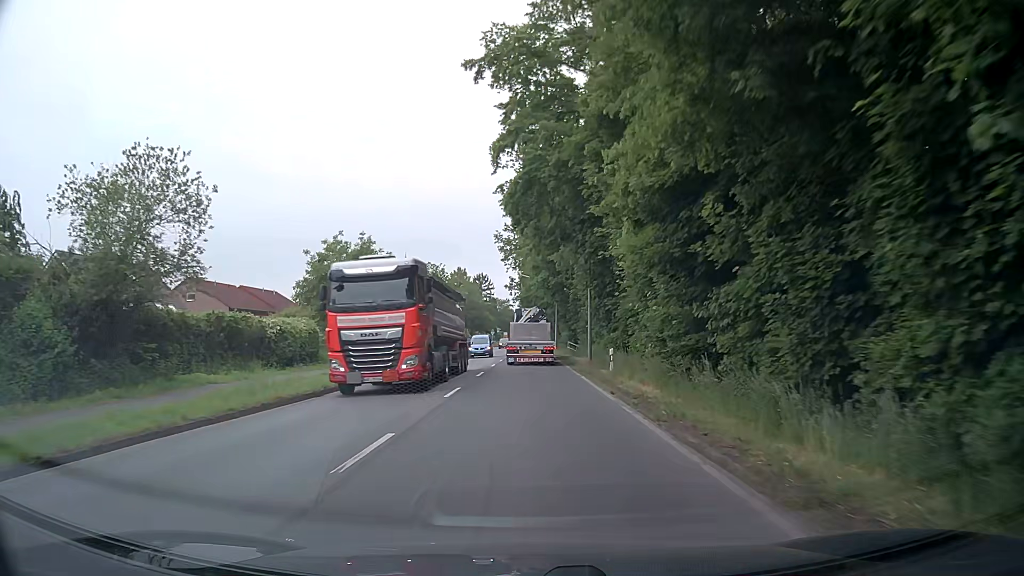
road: secondary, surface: asphalt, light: Day
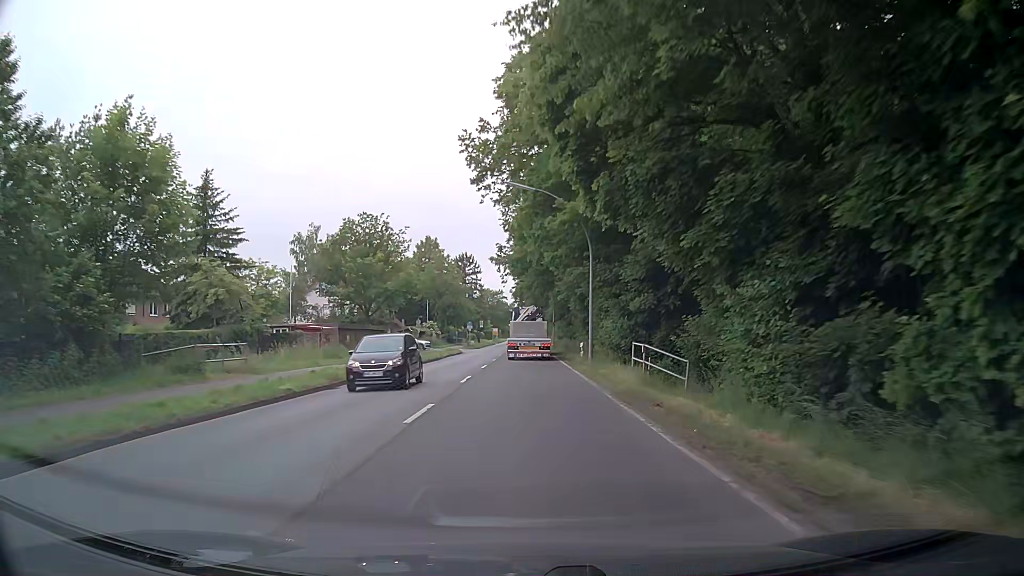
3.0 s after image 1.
(+0.2, +41.6) m; 0°
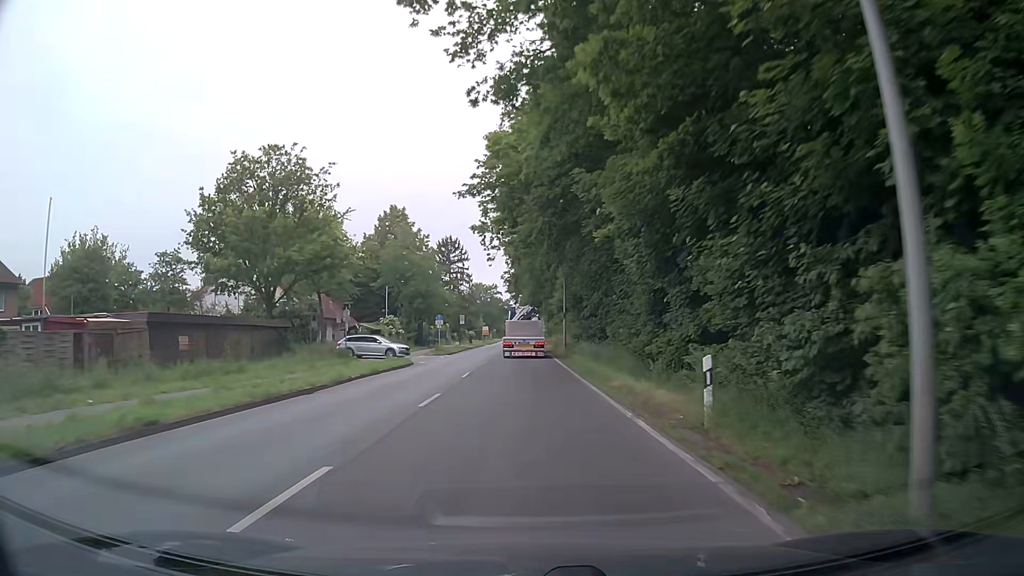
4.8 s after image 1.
(+0.2, +24.9) m; 0°
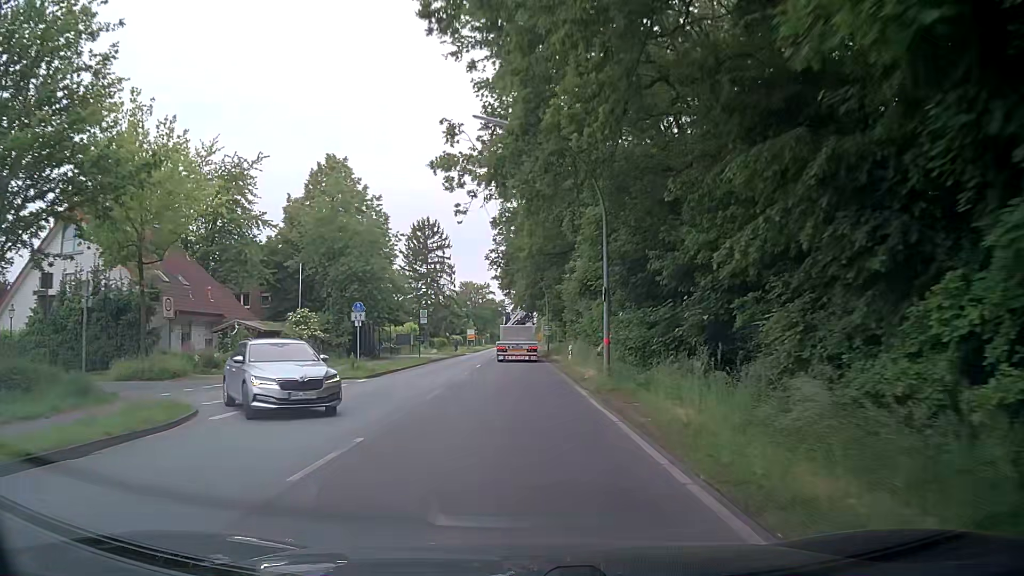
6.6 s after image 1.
(+0.1, +24.9) m; +1°
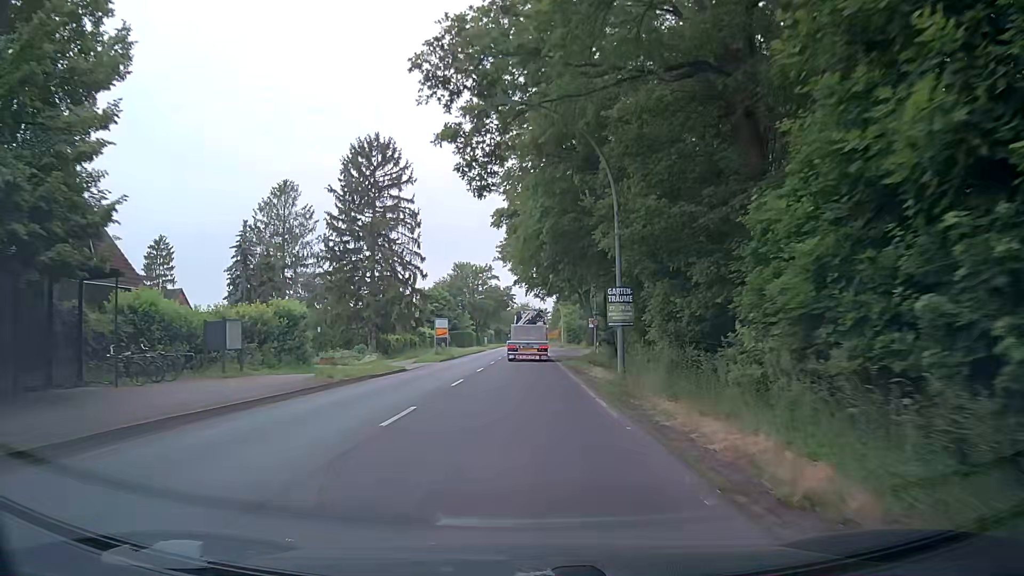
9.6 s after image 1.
(-1.0, +41.5) m; -2°
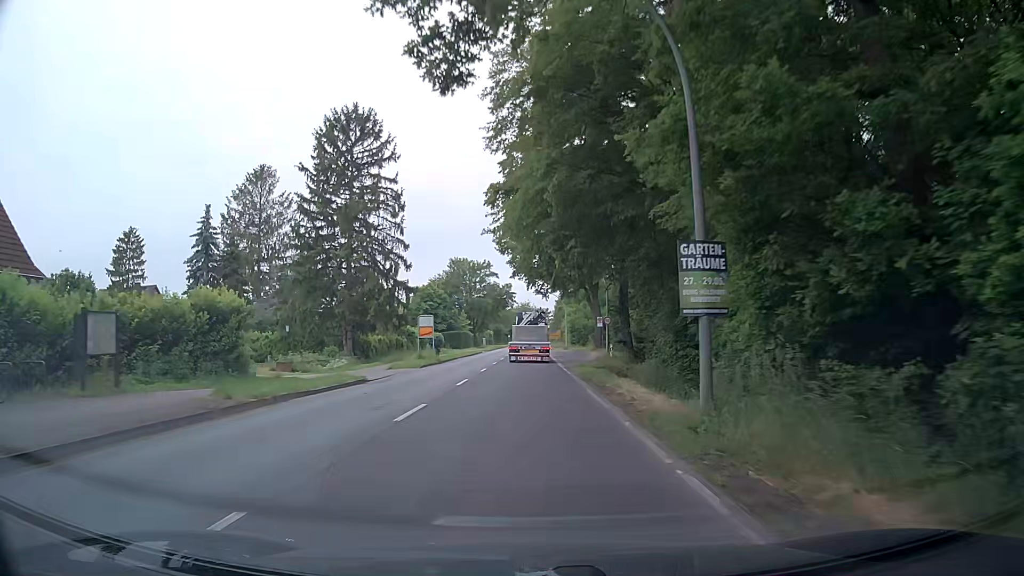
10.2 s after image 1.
(0.0, +8.3) m; 0°
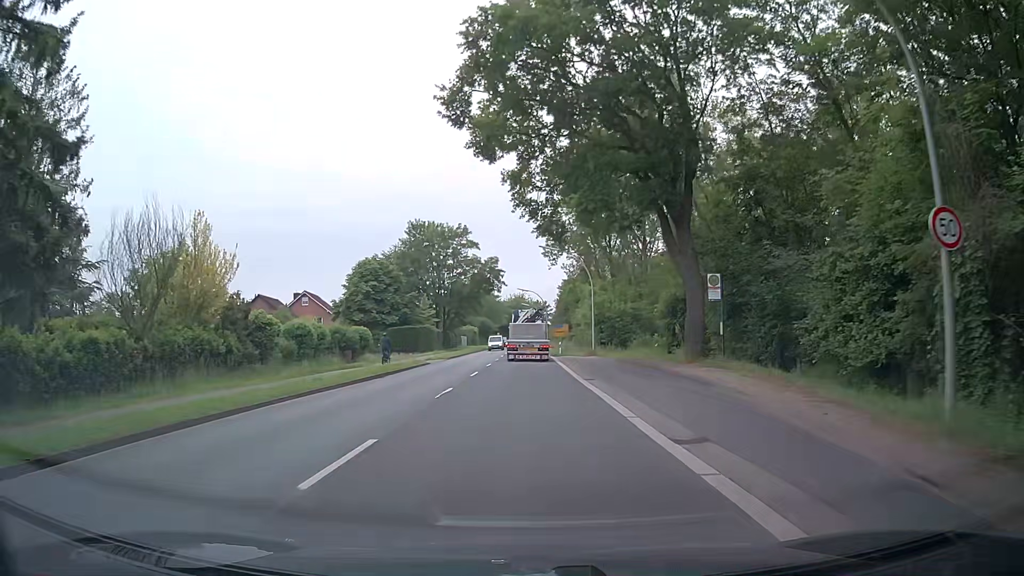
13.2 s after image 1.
(-0.2, +41.6) m; +1°
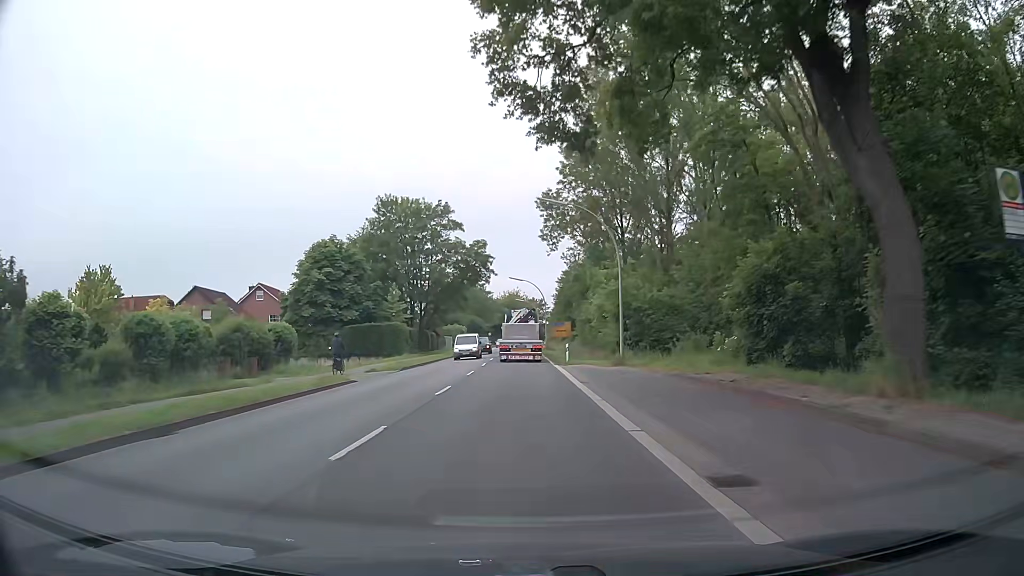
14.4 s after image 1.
(-0.1, +16.7) m; 0°
(0, +10) (0, +20) (0, +30) (0, +40) (-1, +50) (-1, +60) (-1, +70) (-1, +80) (-2, +90) (-2, +100) m
